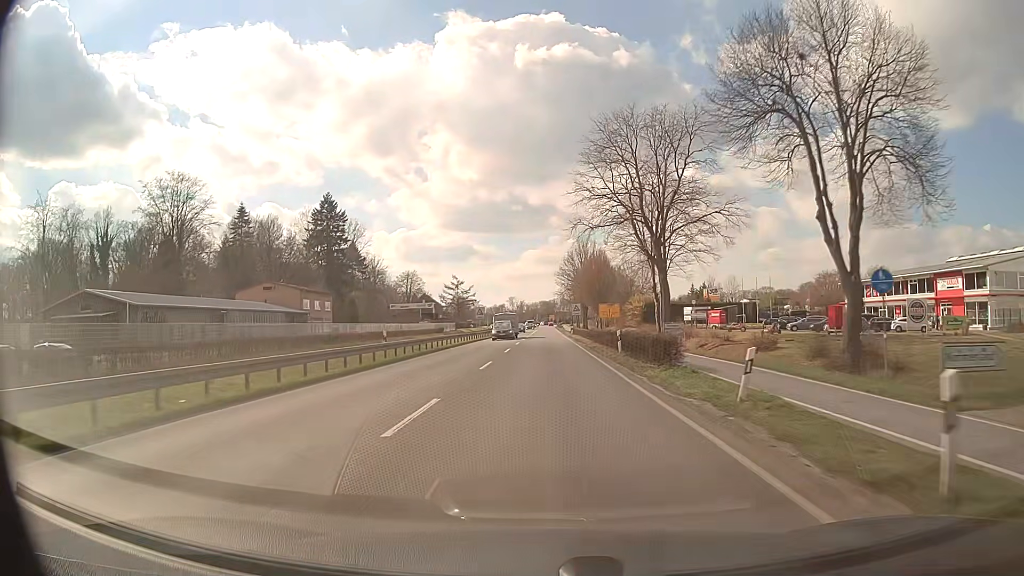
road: primary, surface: asphalt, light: Day
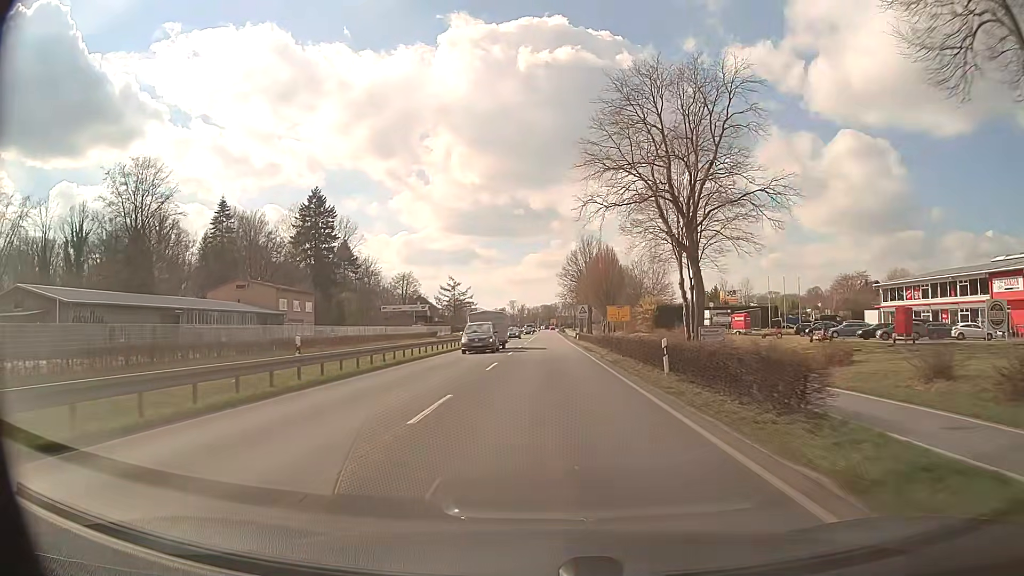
(0.0, +10.7) m; 0°
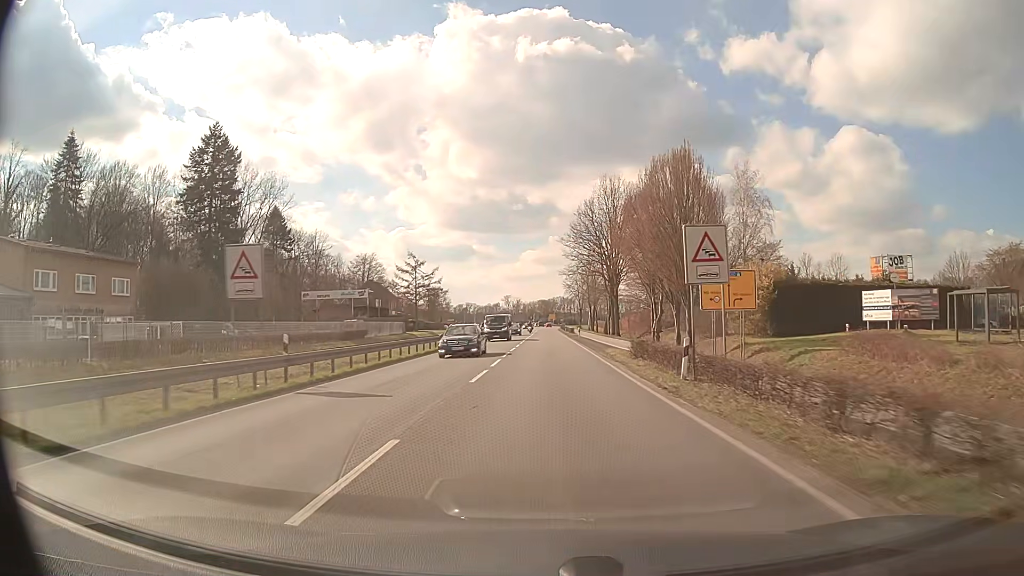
(+0.1, +53.5) m; 0°
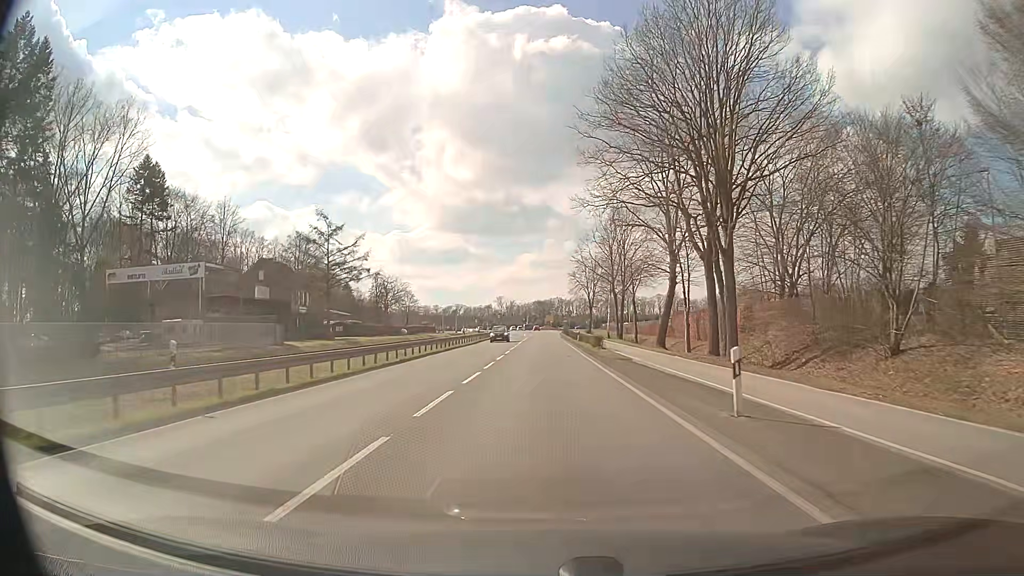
(+0.2, +53.6) m; 0°
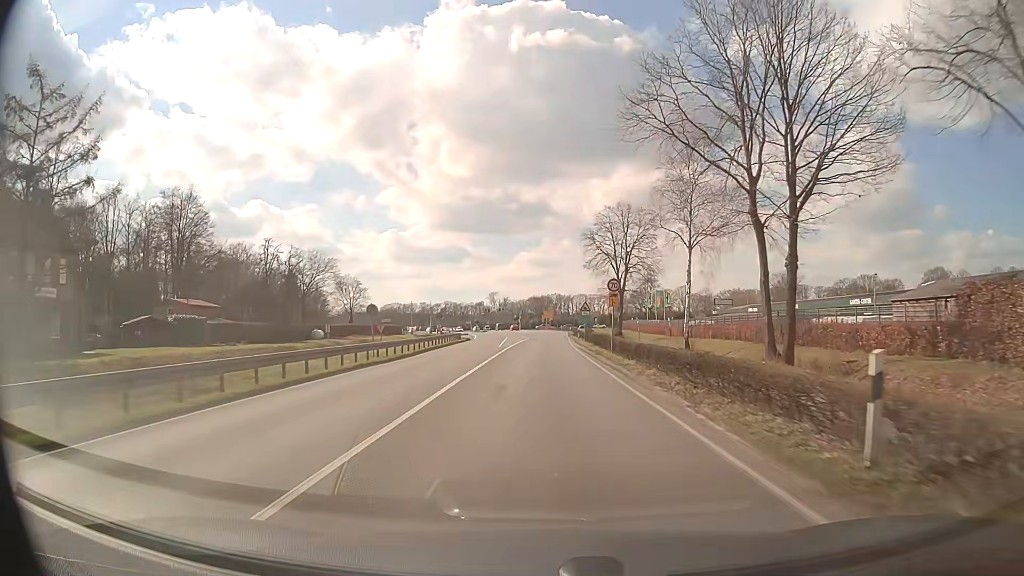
(0.0, +53.6) m; 0°
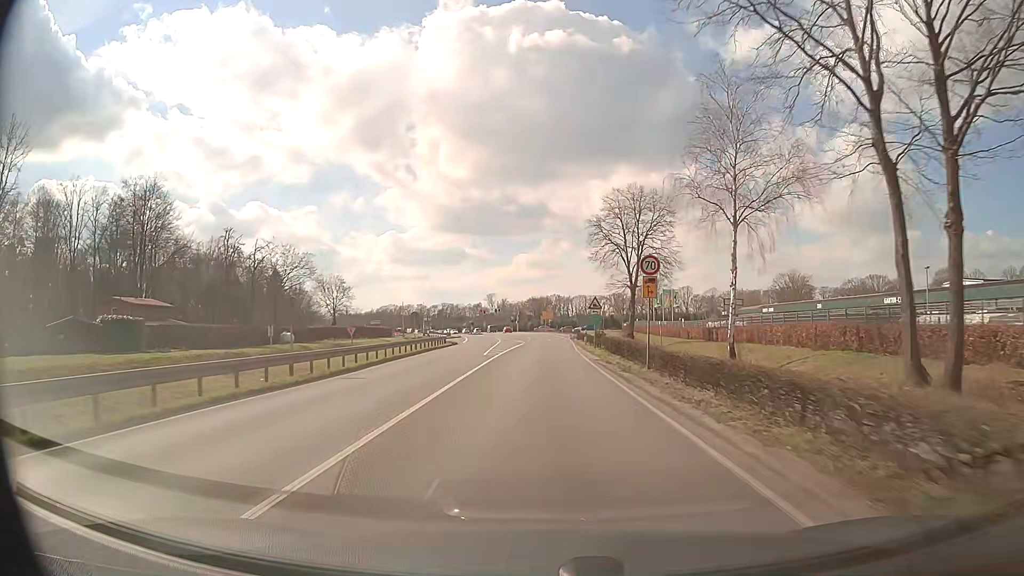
(0.0, +10.7) m; 0°
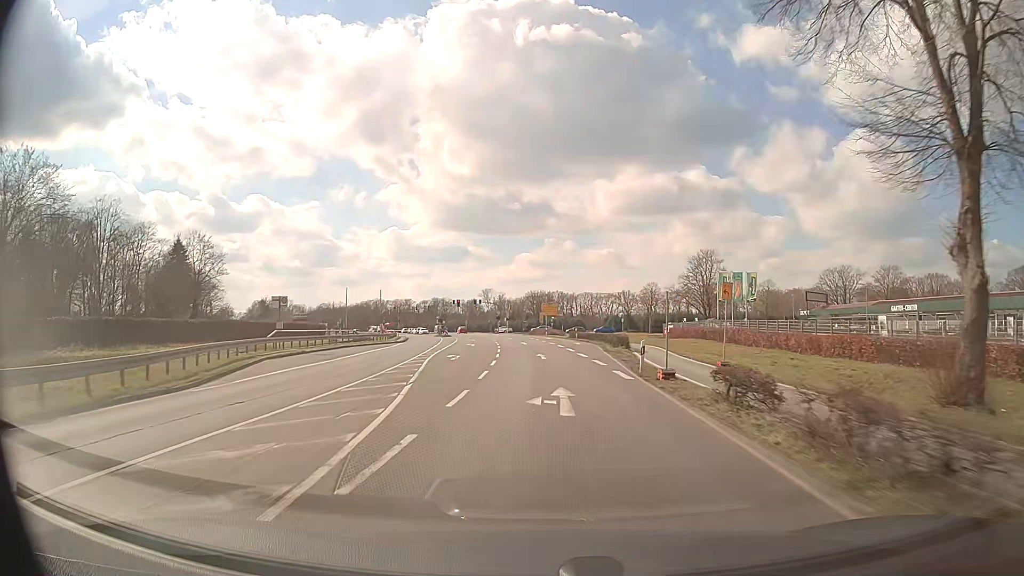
(+0.2, +53.5) m; 0°
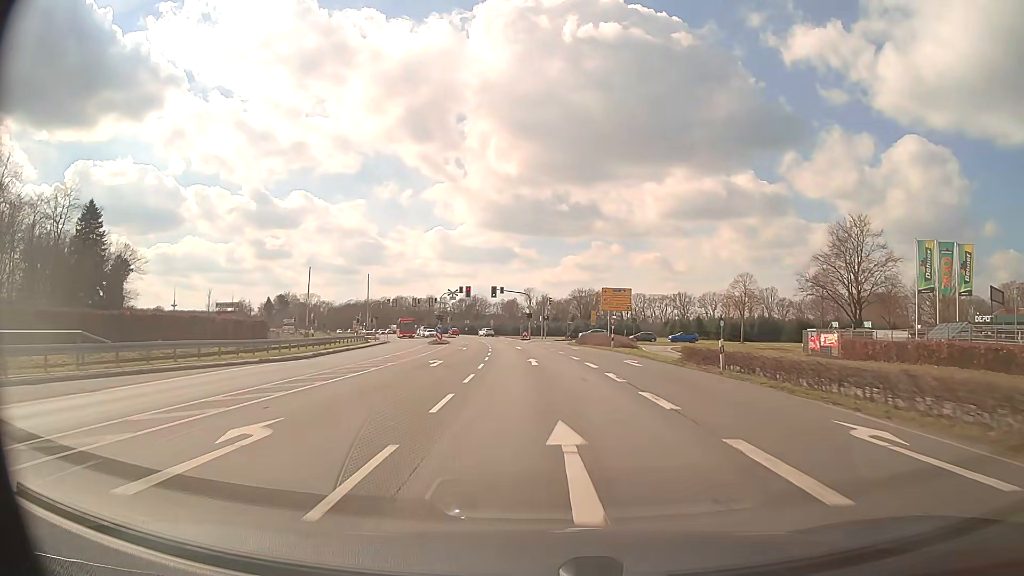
(-1.0, +42.9) m; -4°
(0, +10) (0, +20) (-1, +30) (-1, +40) (-2, +50) (-3, +60) (-4, +70) (-6, +80) (-7, +90) (-9, +99) m
